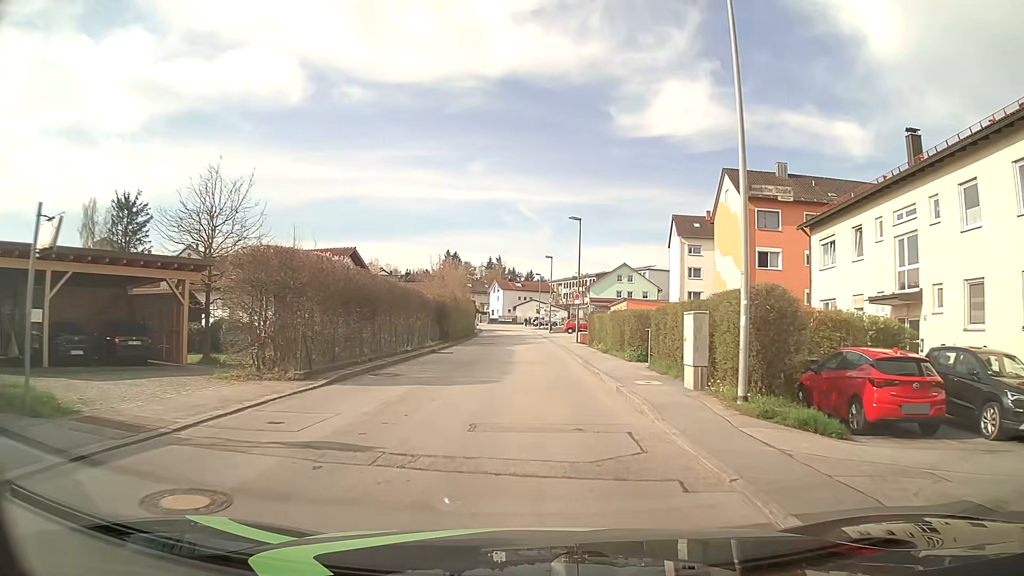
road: unclassified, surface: asphalt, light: Day
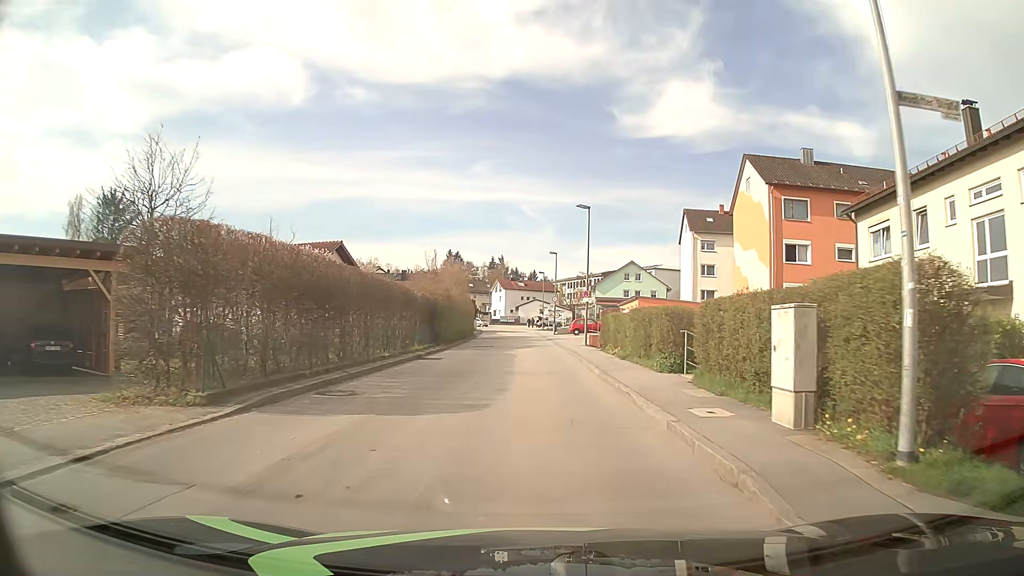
(0.0, +4.8) m; -1°
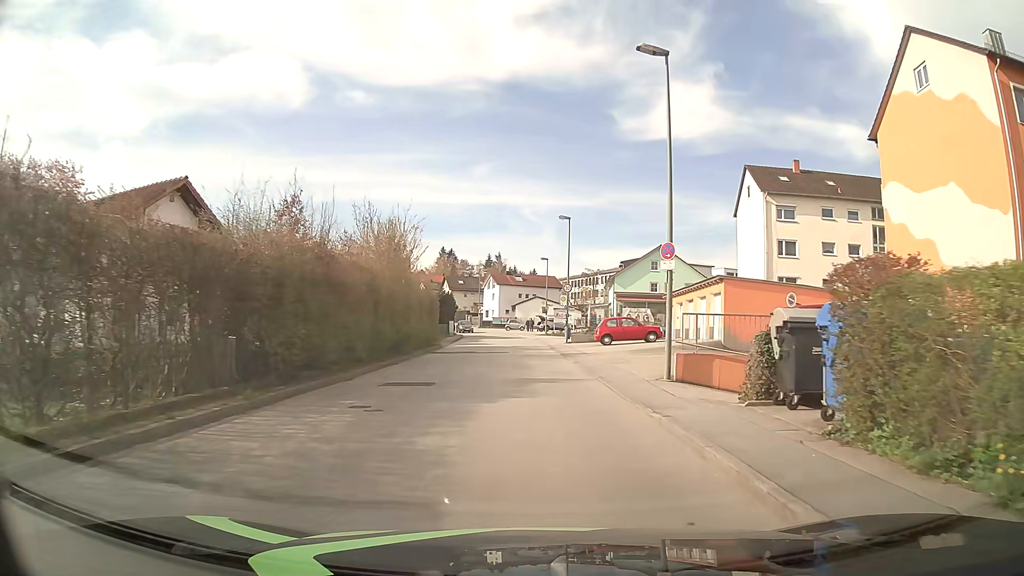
(0.0, +23.9) m; 0°
(0, +10) (0, +20) (0, +30) (-1, +40) (-1, +50) (-2, +60) (-3, +70) (-5, +80) (-7, +89) (-10, +99) m
